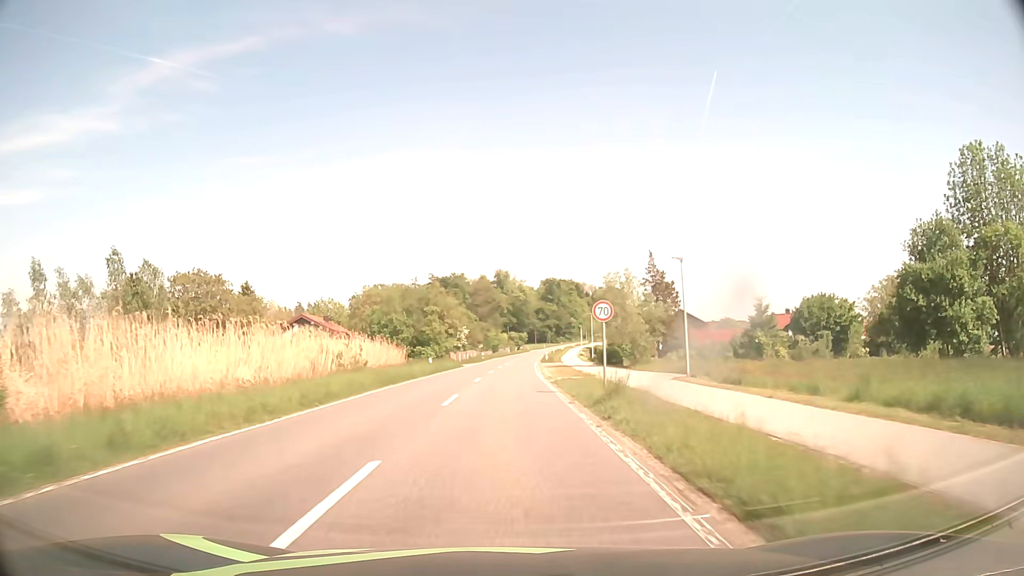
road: secondary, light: Day
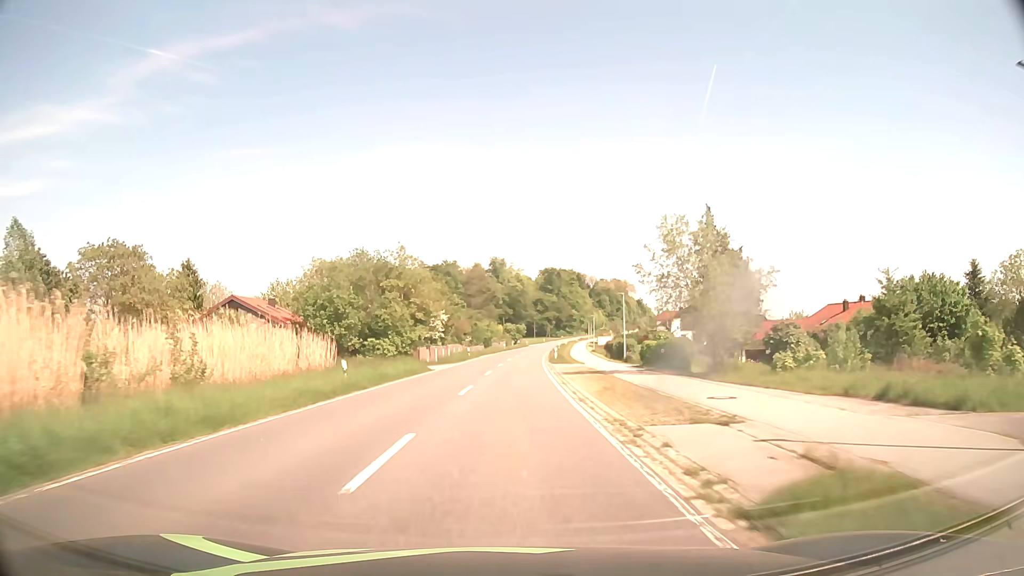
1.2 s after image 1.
(+0.1, +22.1) m; +1°
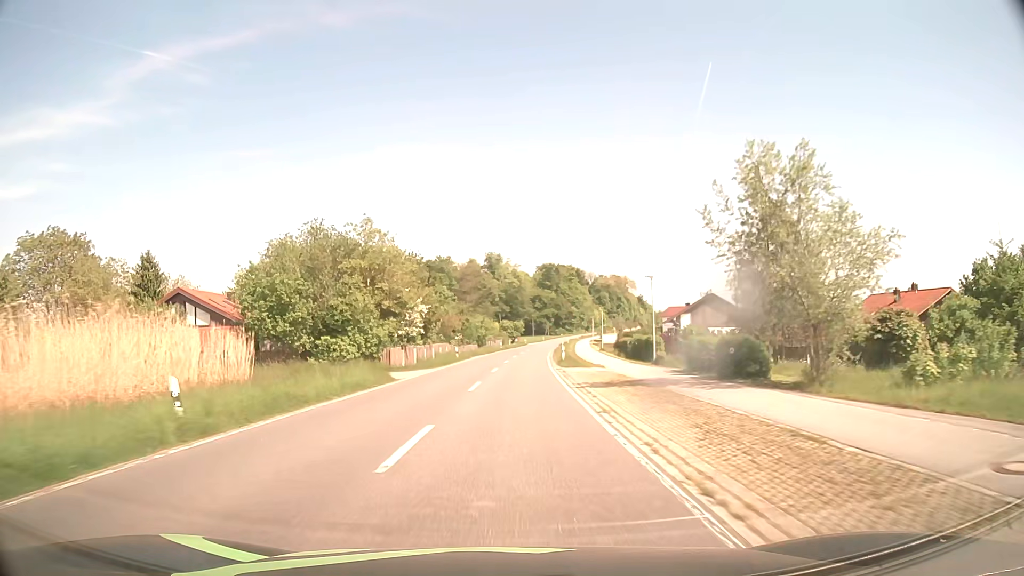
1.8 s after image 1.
(0.0, +11.2) m; 0°
